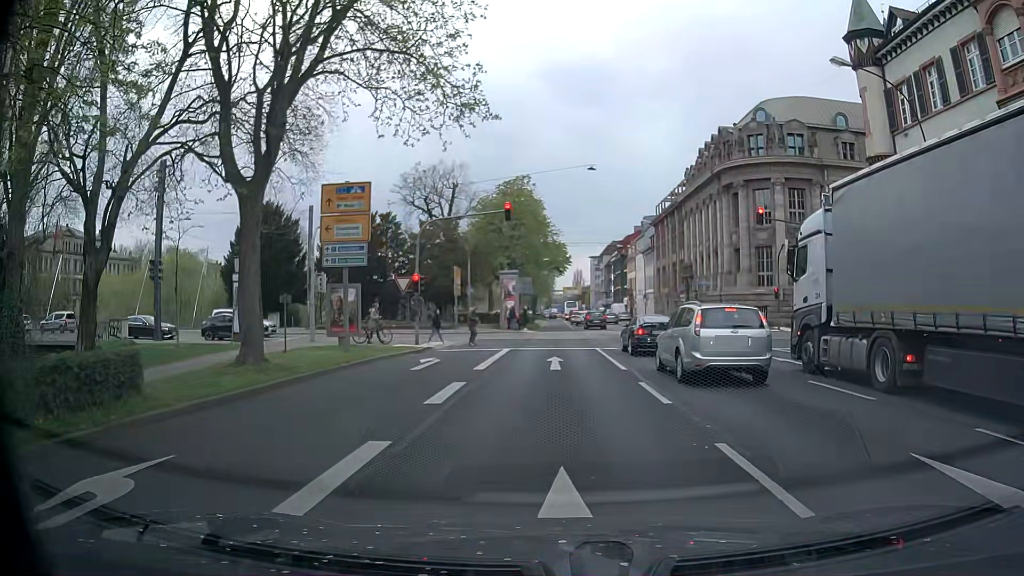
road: primary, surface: asphalt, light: Day
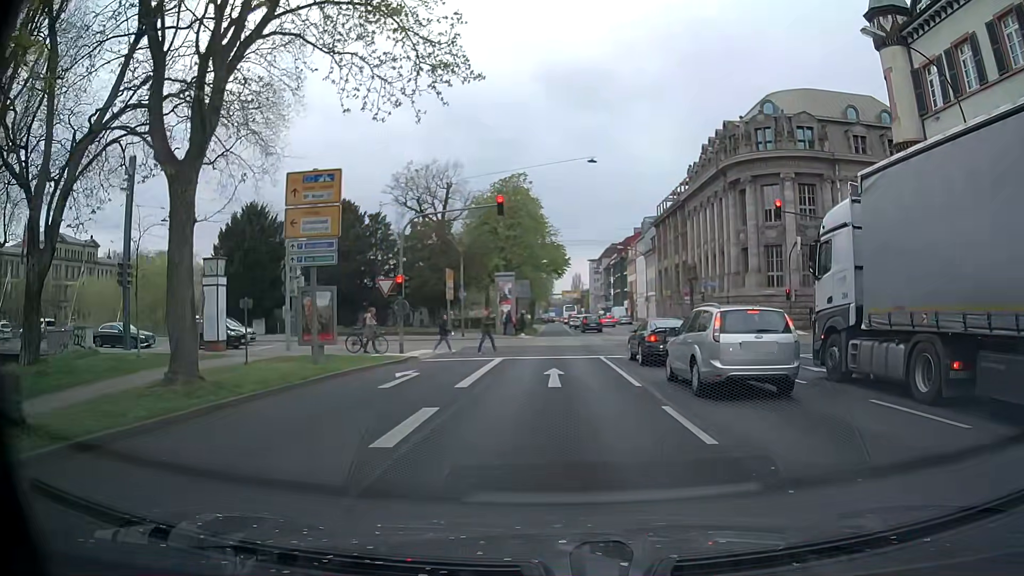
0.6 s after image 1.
(0.0, +2.9) m; -2°
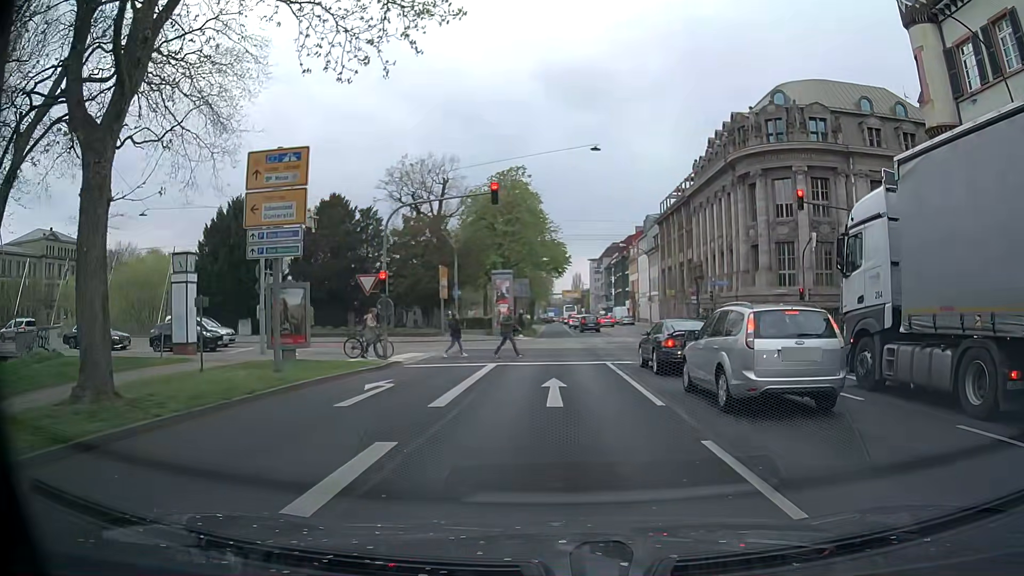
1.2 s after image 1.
(+0.1, +2.7) m; +2°
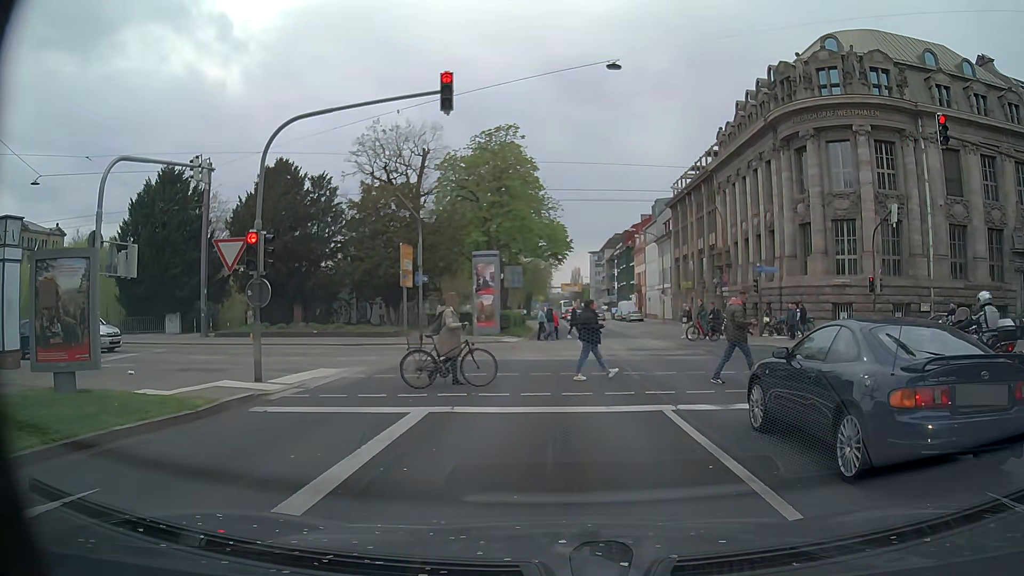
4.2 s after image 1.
(-0.2, +10.7) m; -2°
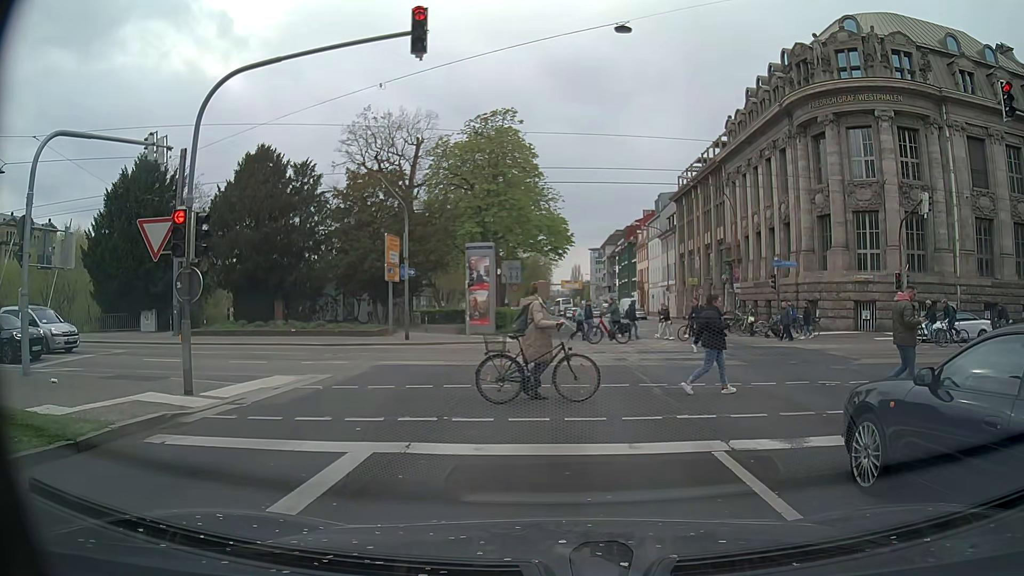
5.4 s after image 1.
(0.0, +2.9) m; -2°
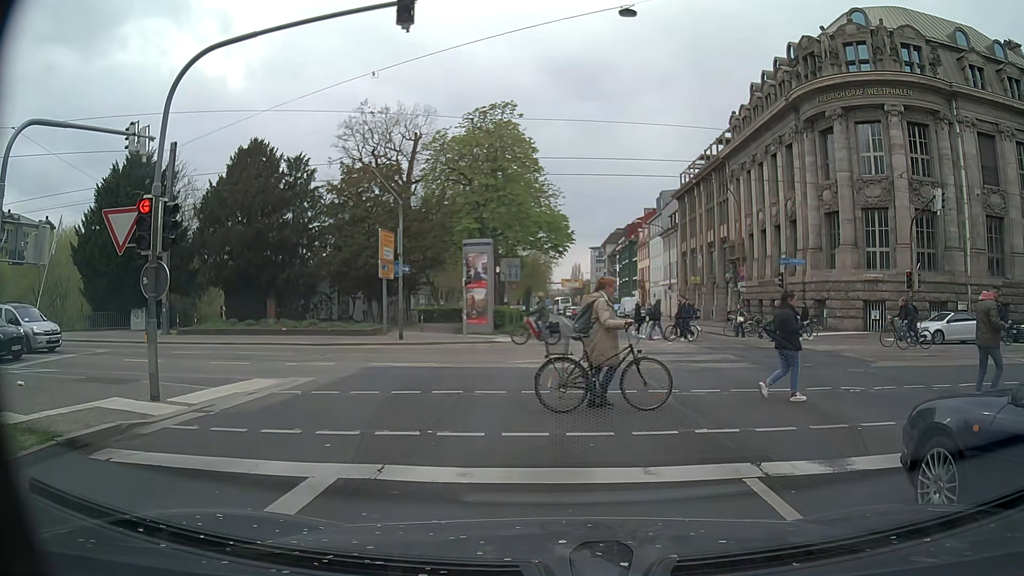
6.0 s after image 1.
(+0.1, +1.1) m; +2°
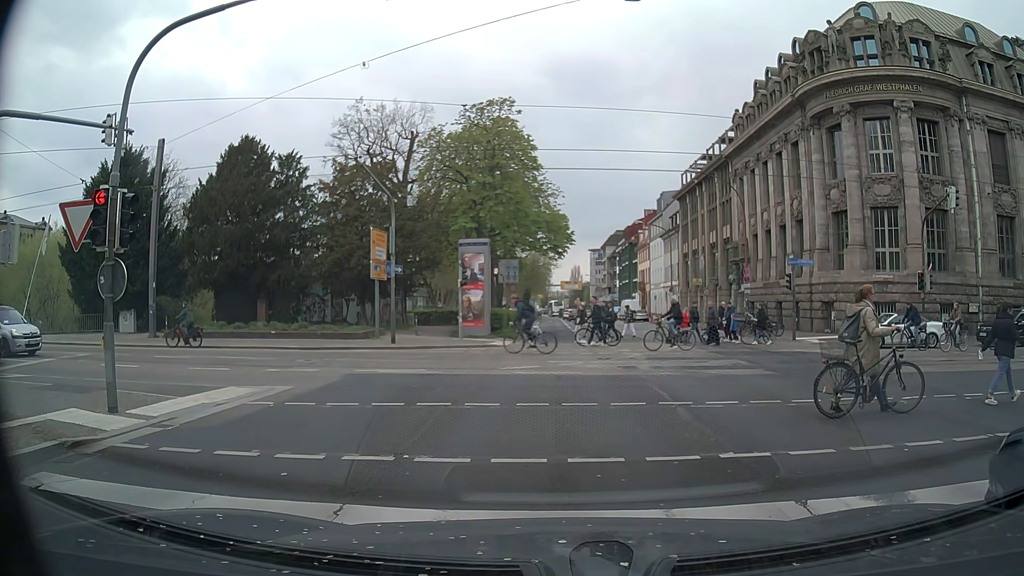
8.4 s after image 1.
(0.0, +1.2) m; 0°
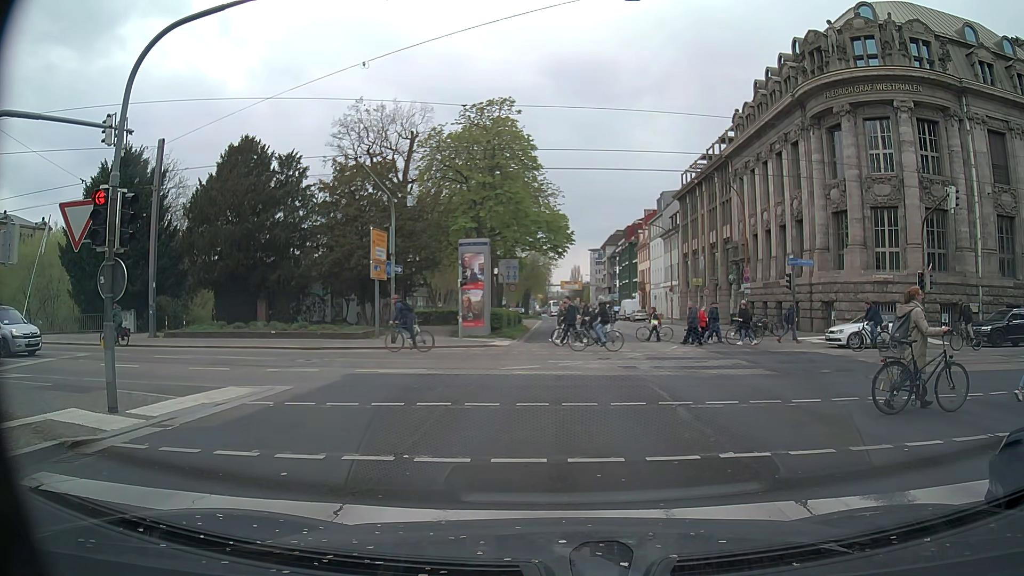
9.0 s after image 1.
(0.0, 0.0) m; 0°
(0, +10) (0, +20) (+1, +30) (+1, +40) (+1, +50) (+1, +60) (+1, +70) (+1, +80) (+1, +90) (+1, +100) m
